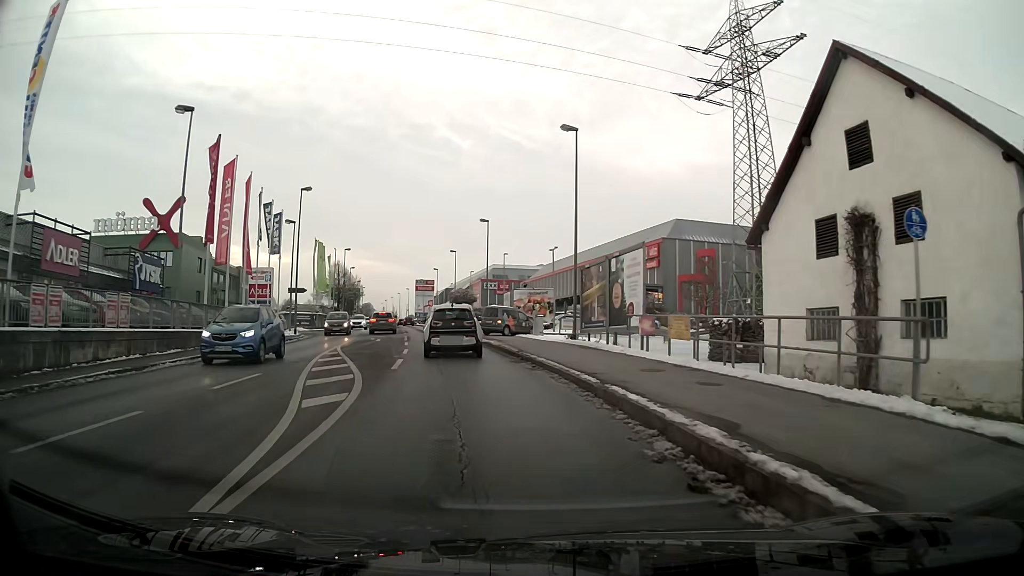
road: tertiary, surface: asphalt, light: Day
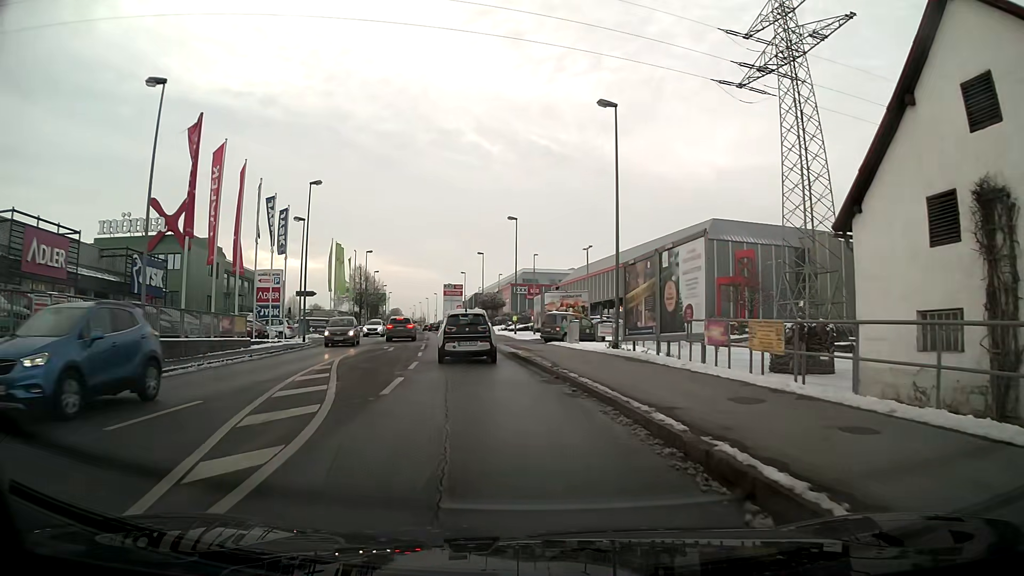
(-0.1, +4.3) m; -3°
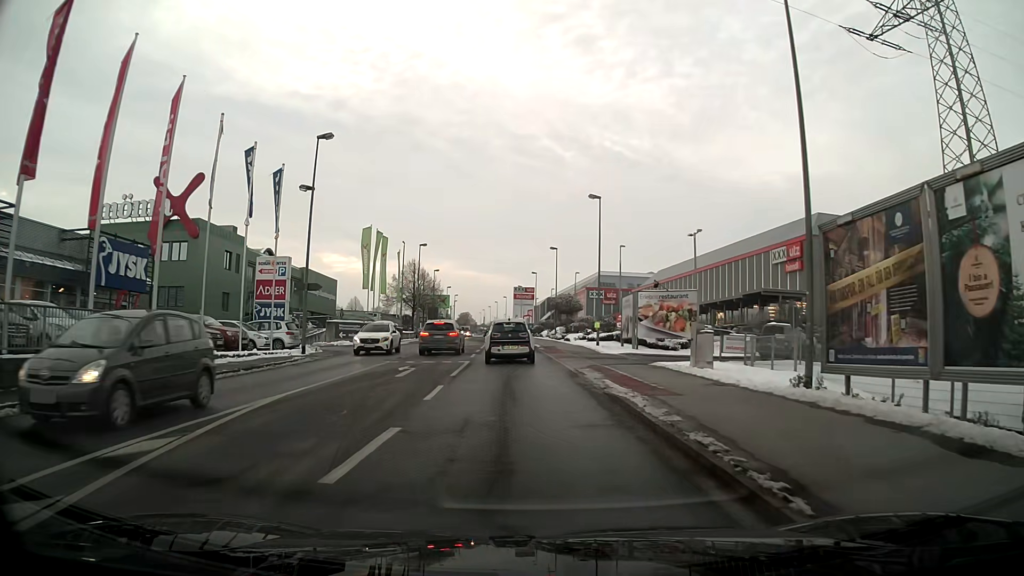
(-0.7, +12.6) m; -6°
